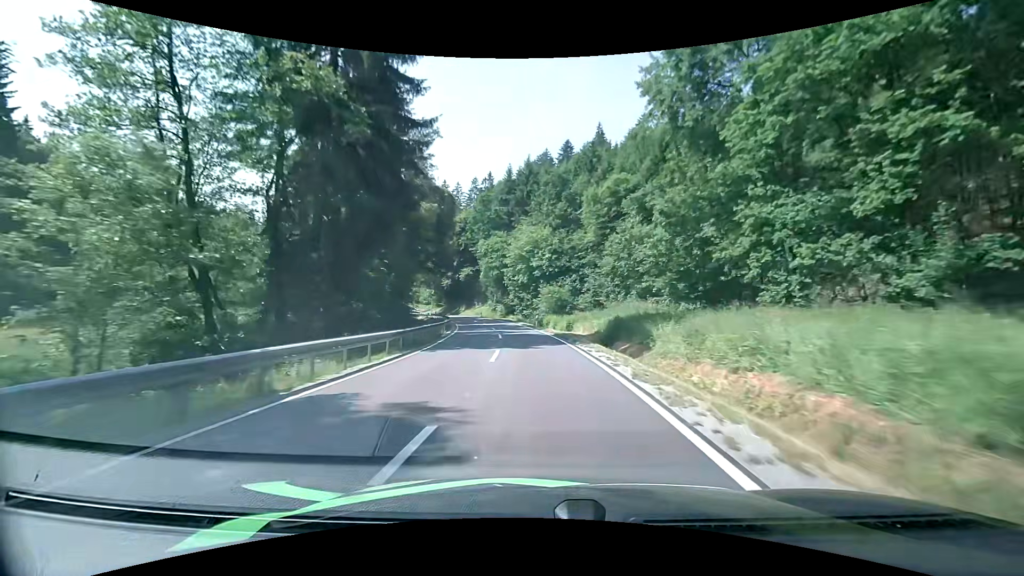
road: secondary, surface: asphalt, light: Day
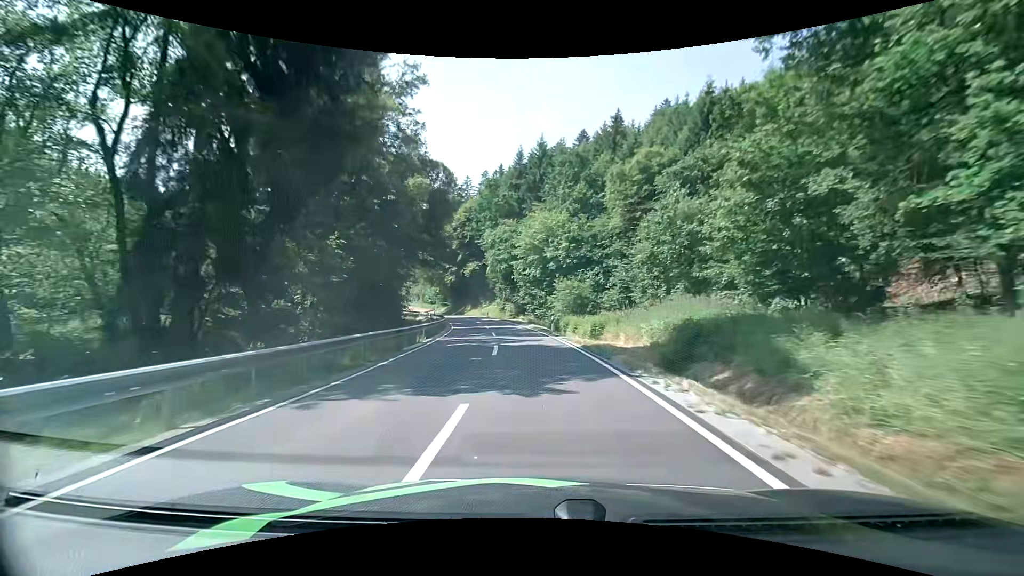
(-0.1, +10.7) m; -1°
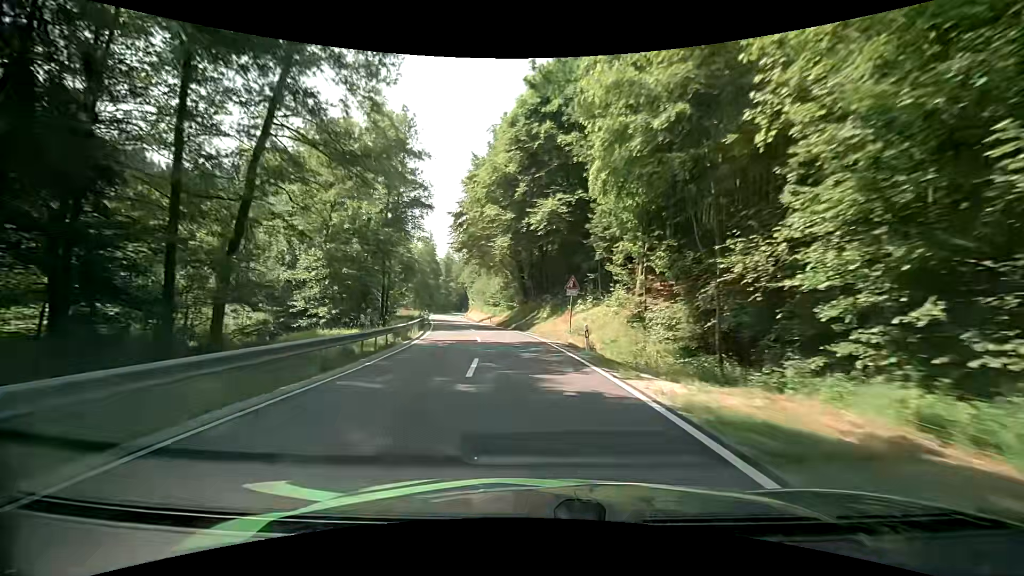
(-4.9, +53.2) m; -11°
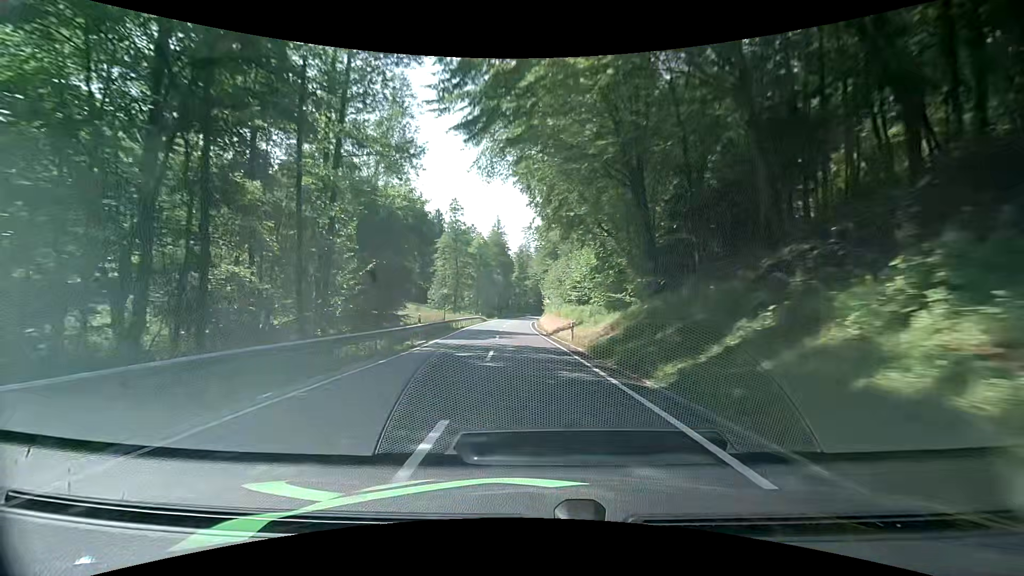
(-2.9, +32.4) m; -10°
(0, +10) (-1, +20) (-1, +30) (-2, +40) (-2, +50) (-3, +60) (-3, +70) (-3, +80) (-3, +90) (-3, +100) m
